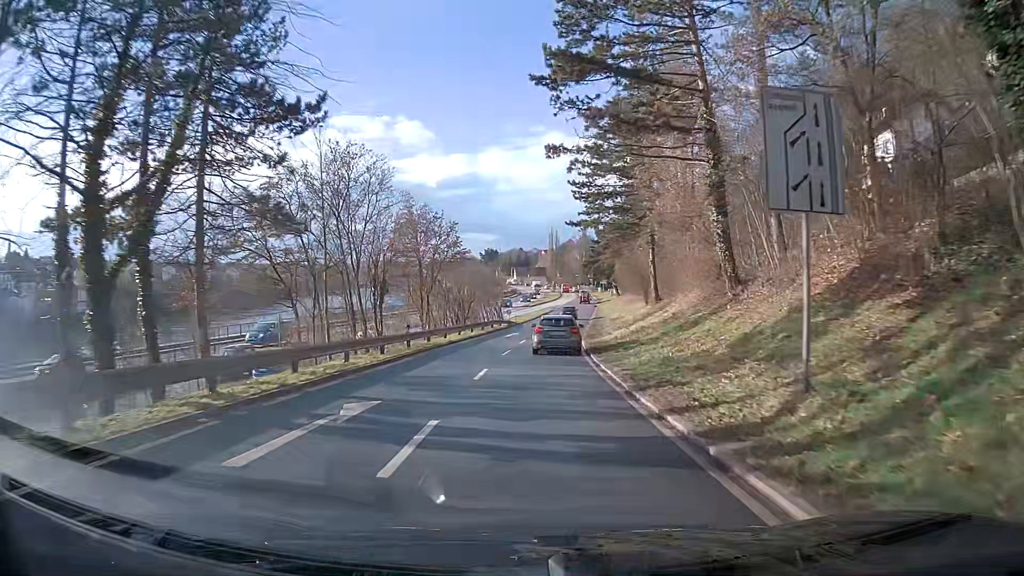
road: primary_link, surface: asphalt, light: Day
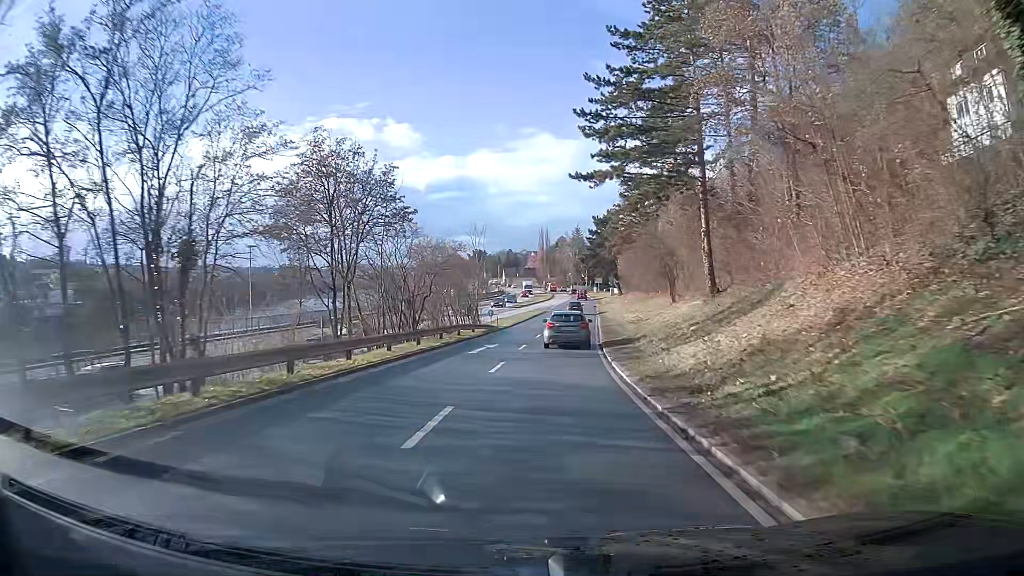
(+0.1, +16.8) m; +1°
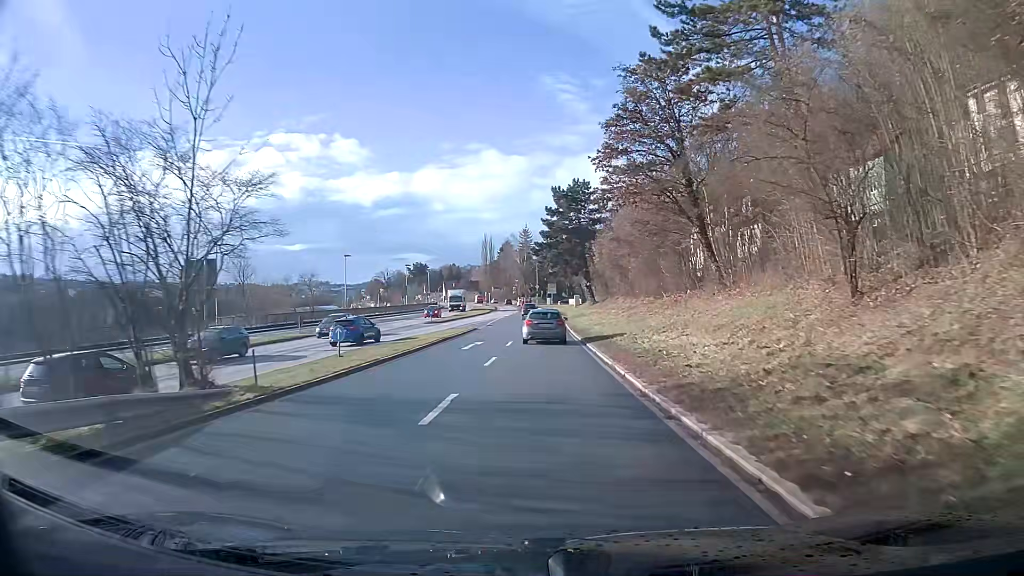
(+1.5, +34.3) m; +4°
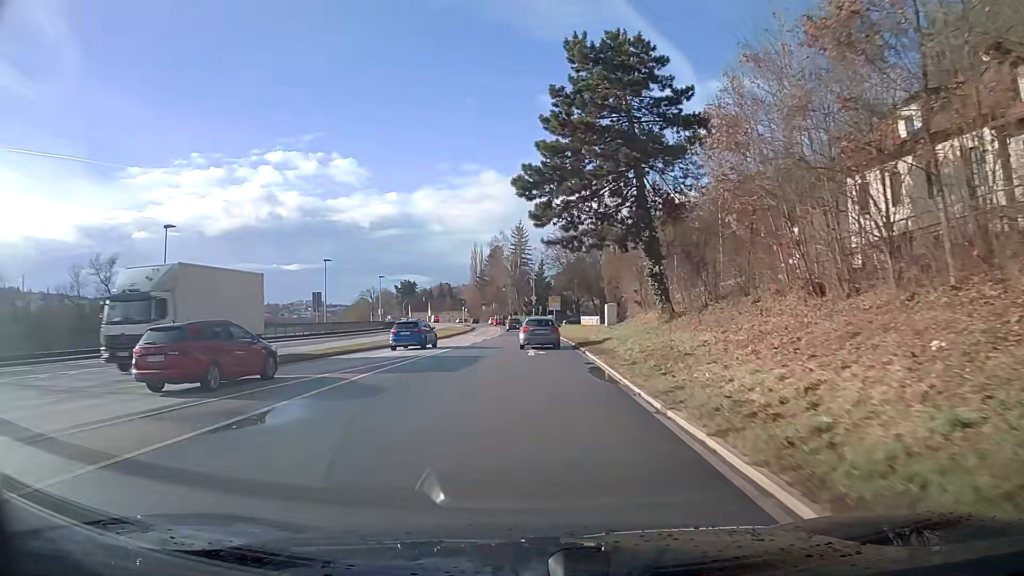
(+0.4, +42.7) m; 0°
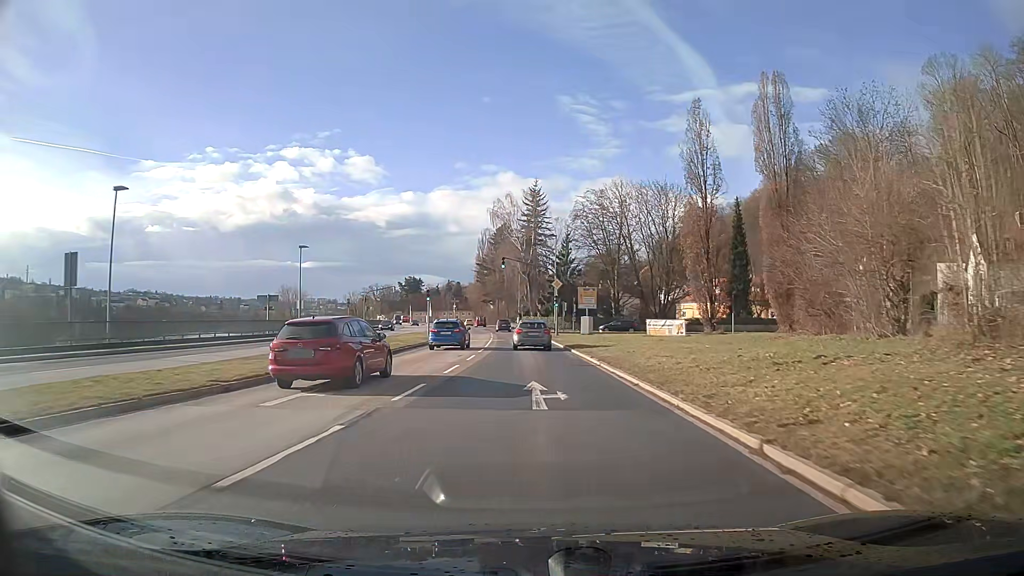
(-0.7, +41.1) m; -2°
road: primary
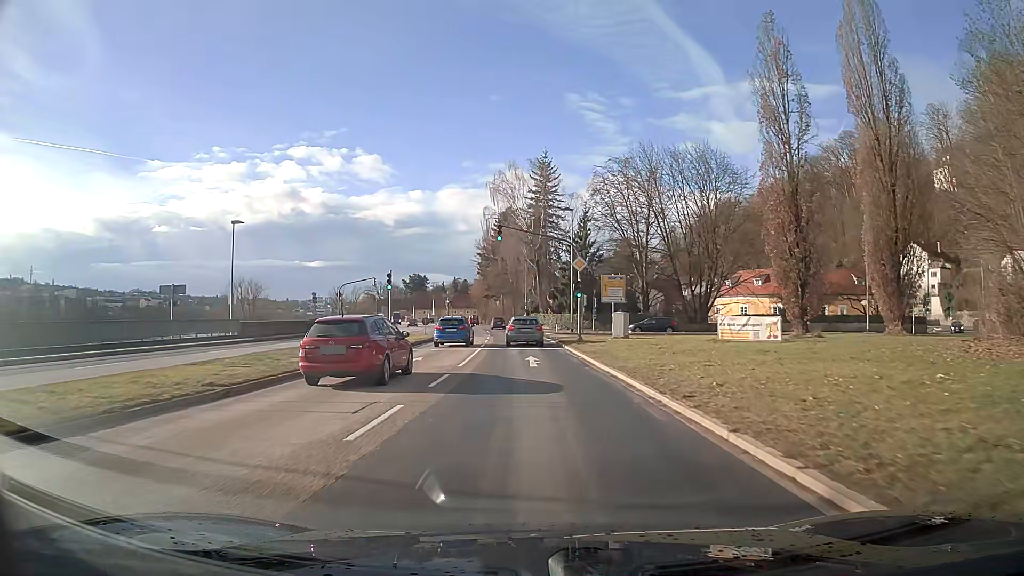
(-0.1, +16.0) m; -1°
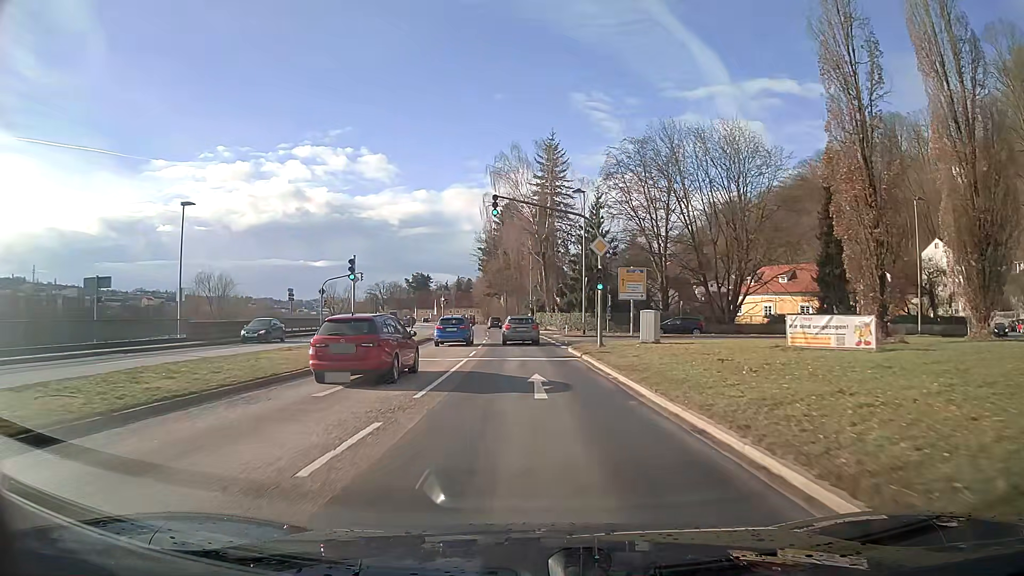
(0.0, +7.9) m; -1°
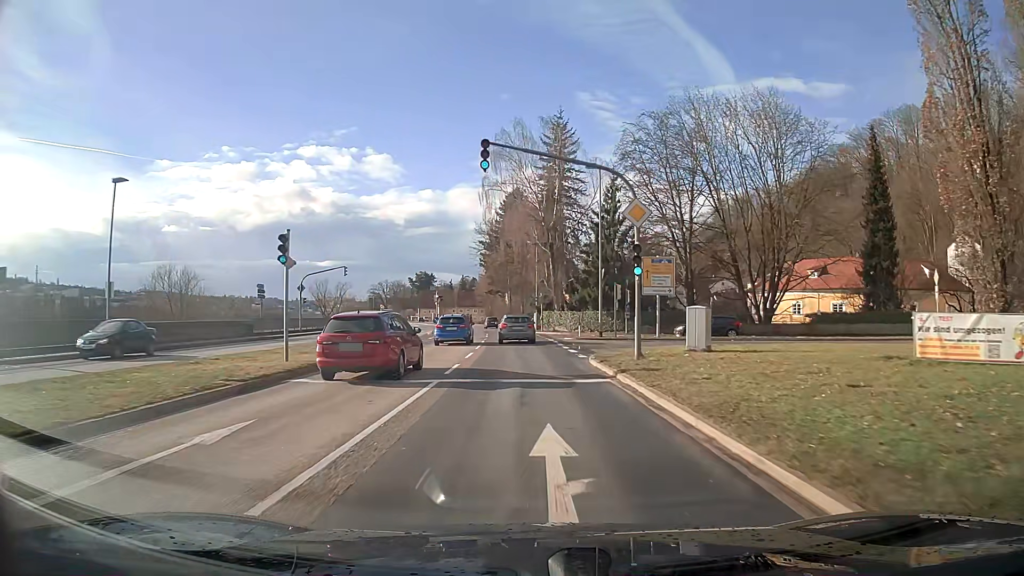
(0.0, +7.9) m; -1°
